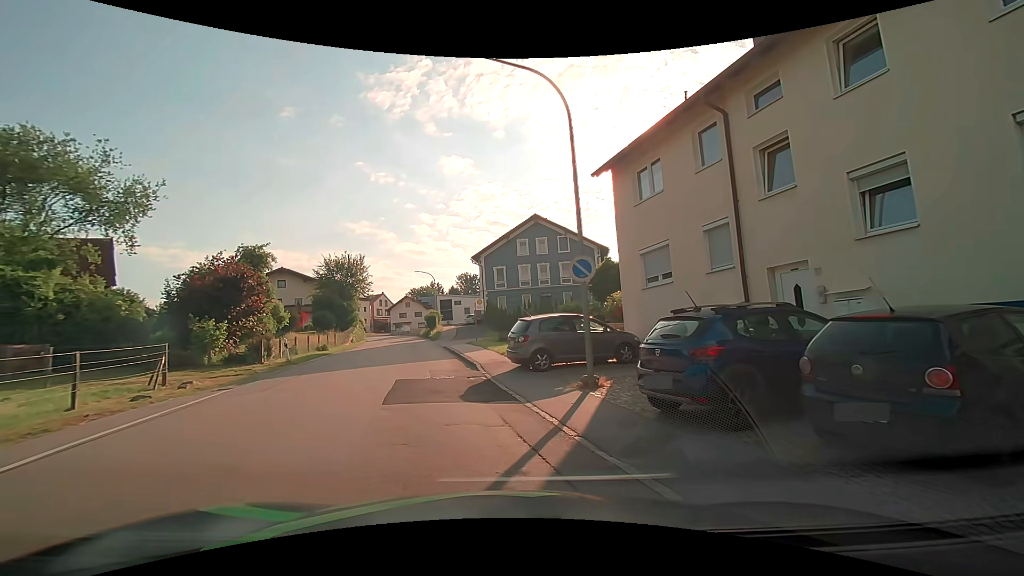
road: secondary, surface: asphalt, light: Day
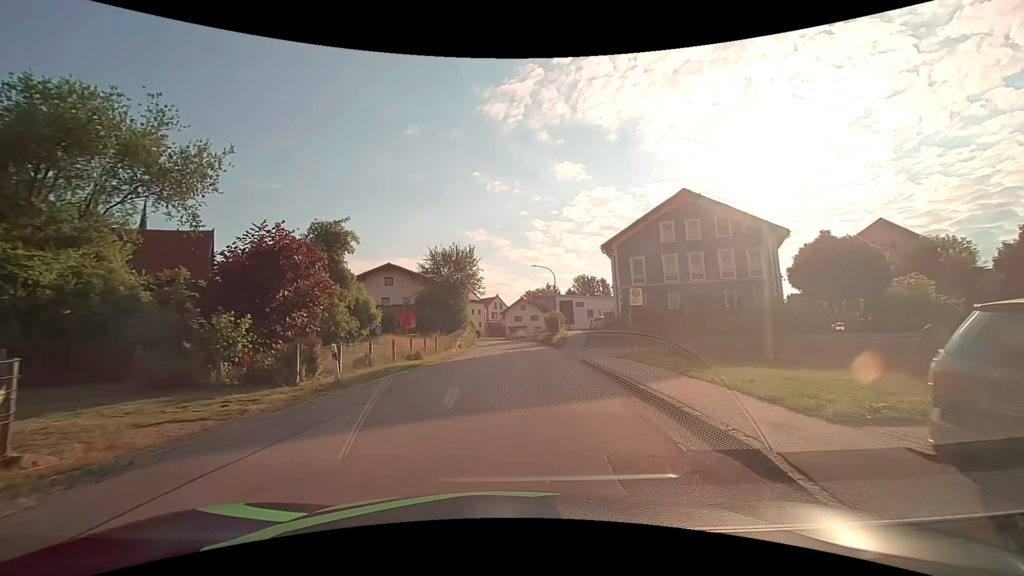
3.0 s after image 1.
(-2.1, +11.4) m; -13°
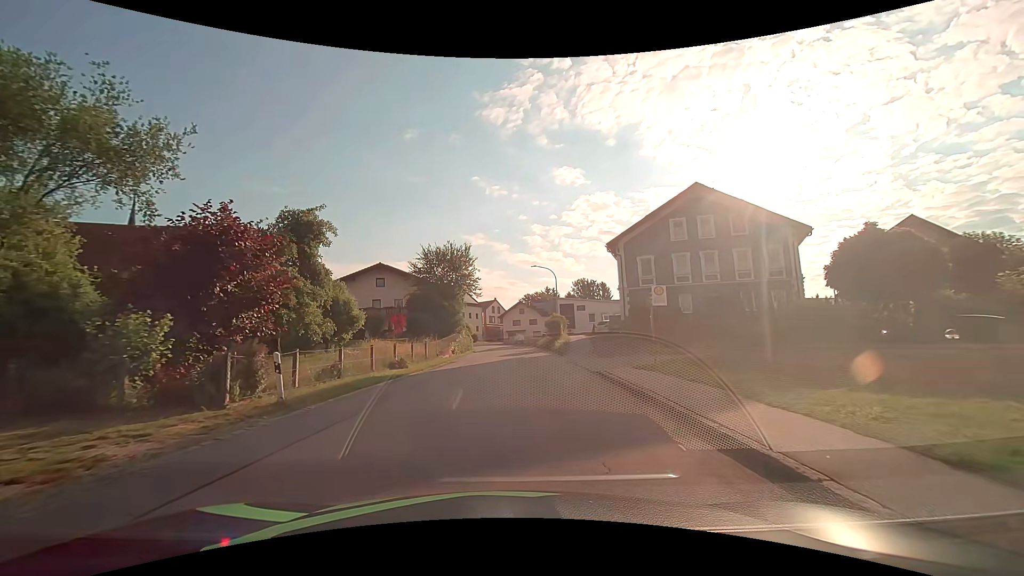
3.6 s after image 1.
(0.0, +3.6) m; 0°
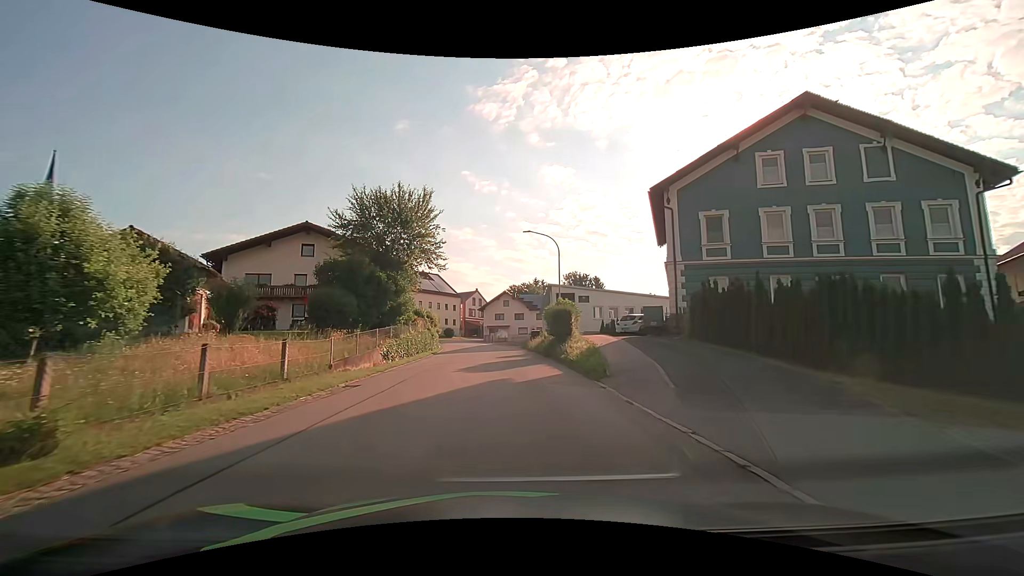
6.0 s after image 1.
(+0.3, +17.7) m; +2°
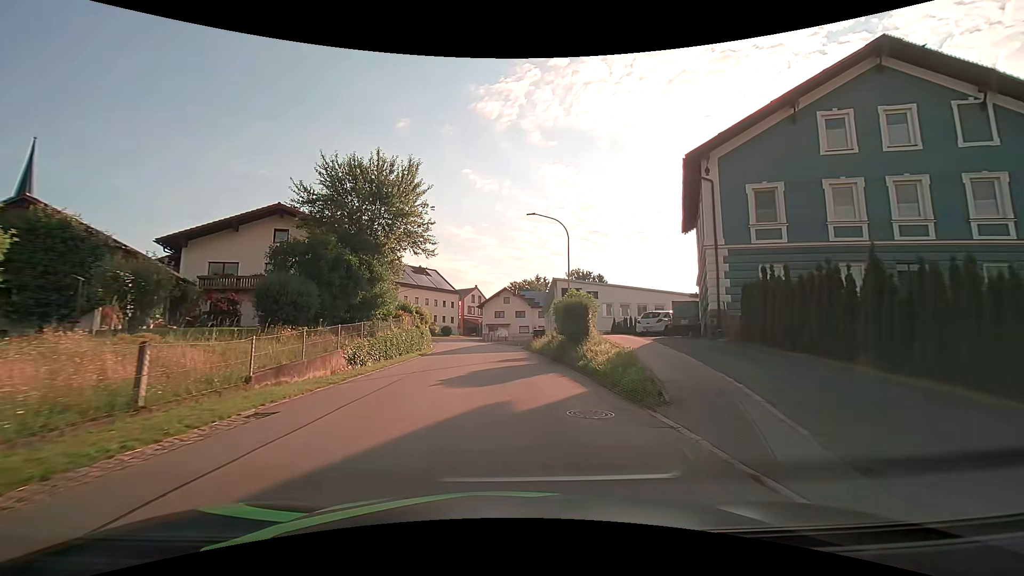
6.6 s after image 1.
(0.0, +5.3) m; 0°
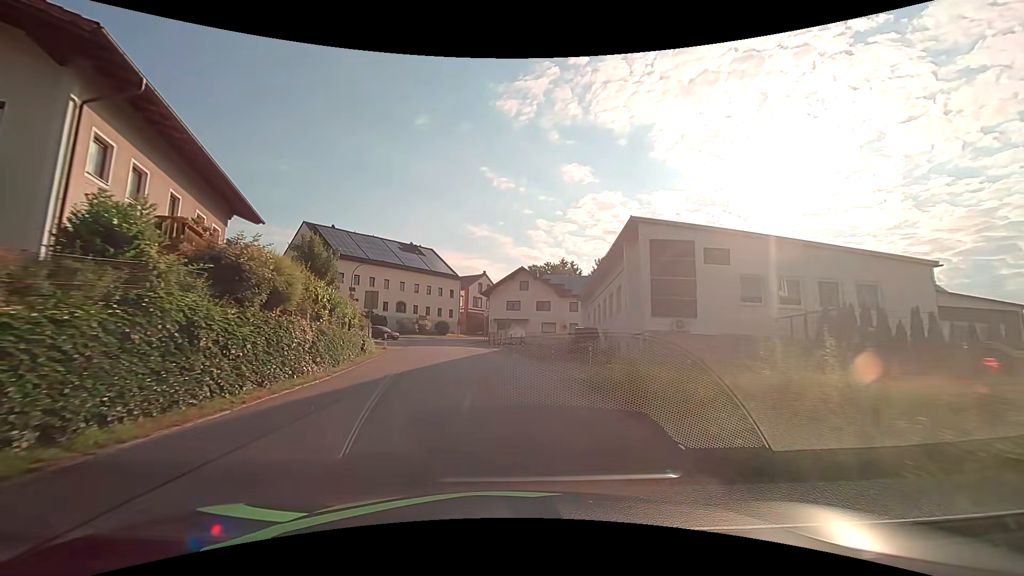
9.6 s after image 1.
(-0.4, +27.9) m; -1°
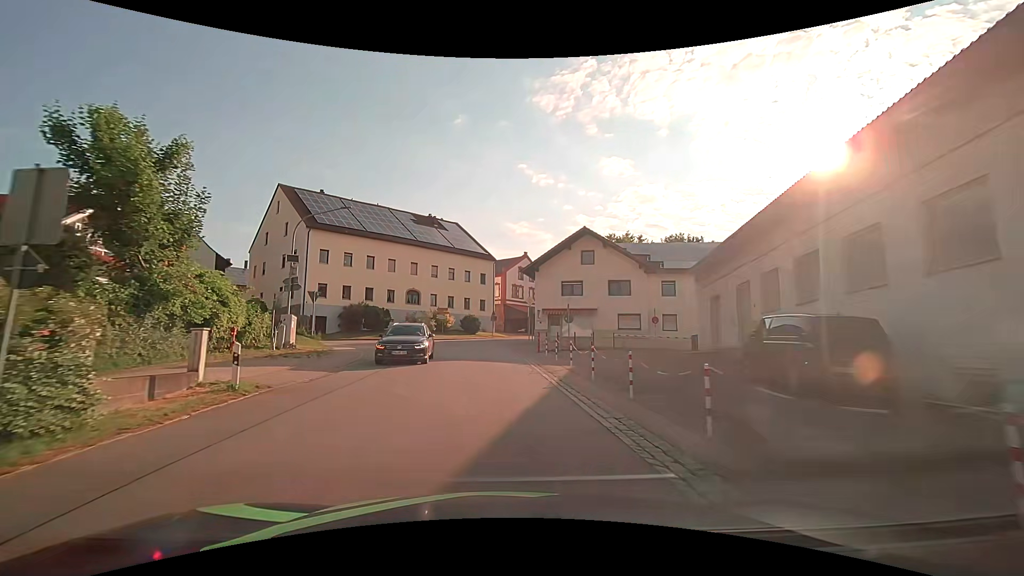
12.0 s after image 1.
(-1.2, +22.1) m; -5°
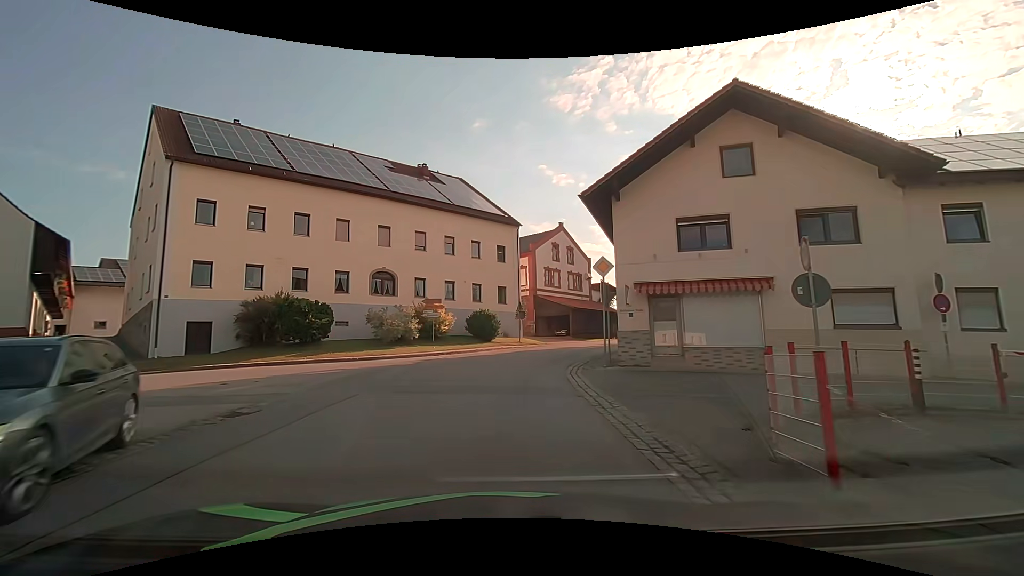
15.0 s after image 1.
(-0.9, +23.3) m; -3°
(0, +10) (-3, +19) (-13, +21) (-23, +21) (-33, +21) (-42, +24) (-50, +30) (-54, +40) (-56, +49) (-57, +59) m
